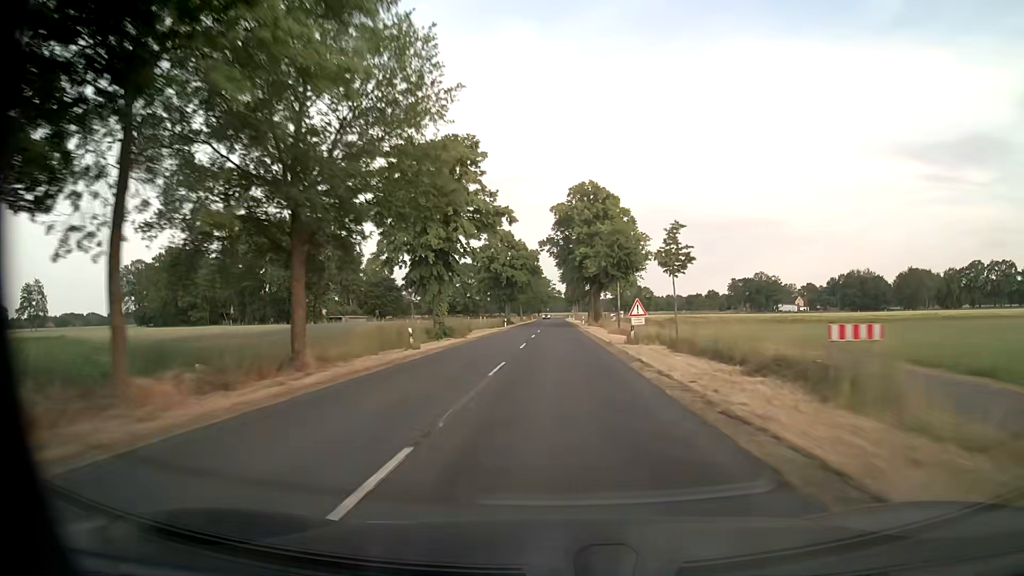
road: secondary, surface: asphalt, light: Day
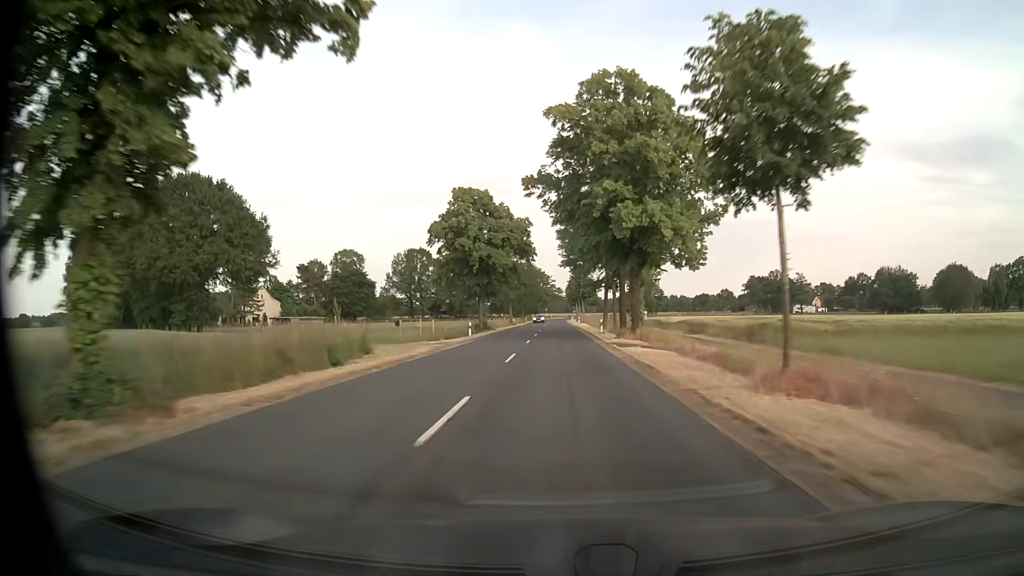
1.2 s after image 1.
(0.0, +31.7) m; 0°
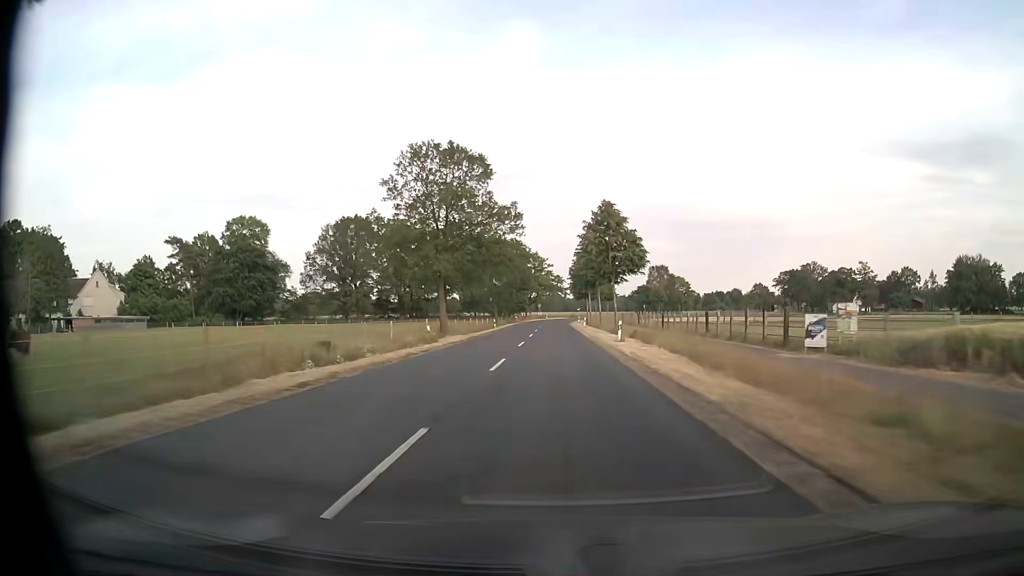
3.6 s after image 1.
(0.0, +63.4) m; 0°
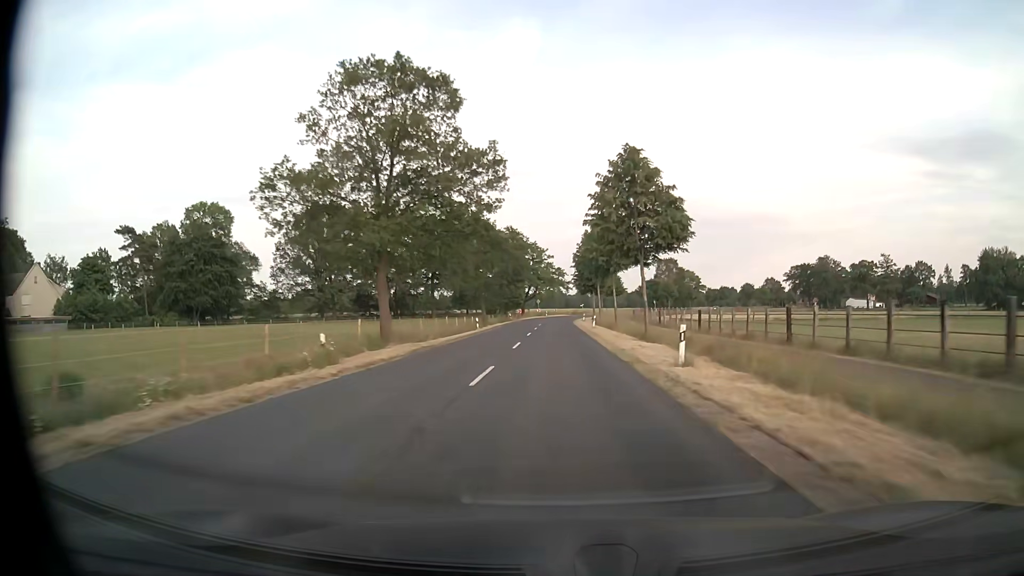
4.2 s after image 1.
(0.0, +15.6) m; 0°
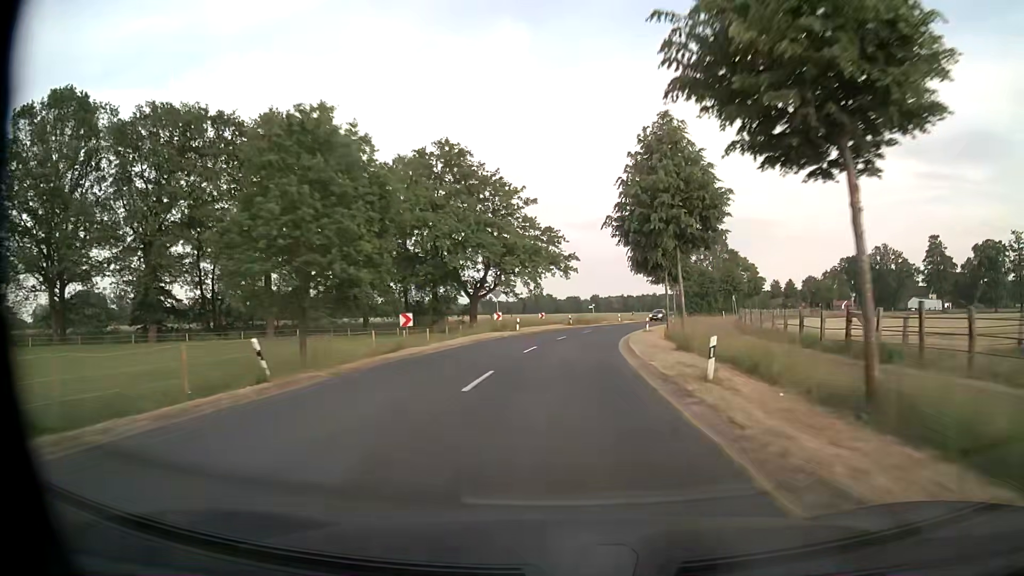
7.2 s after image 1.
(+0.1, +72.0) m; +1°
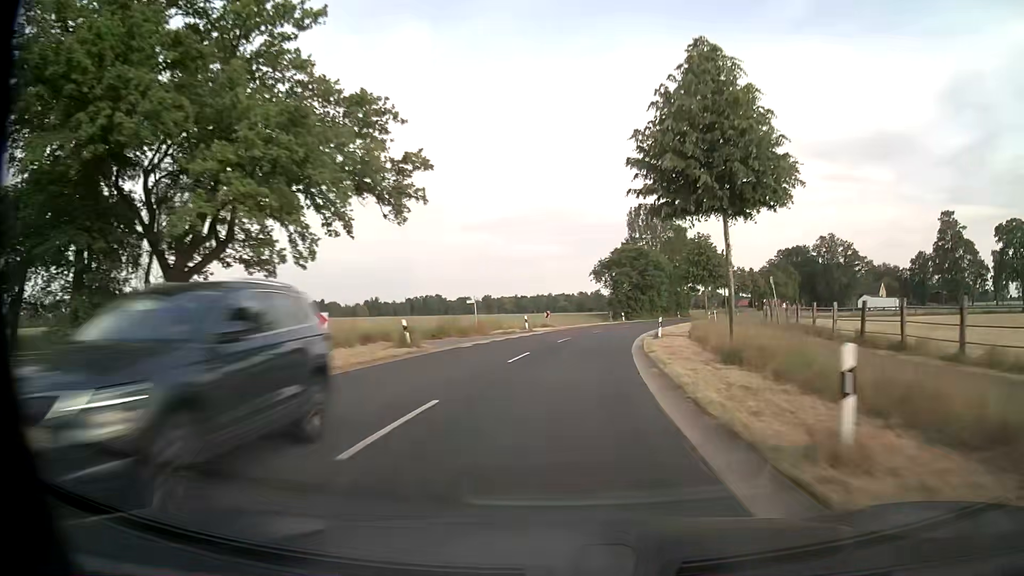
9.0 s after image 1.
(+2.6, +41.4) m; +9°
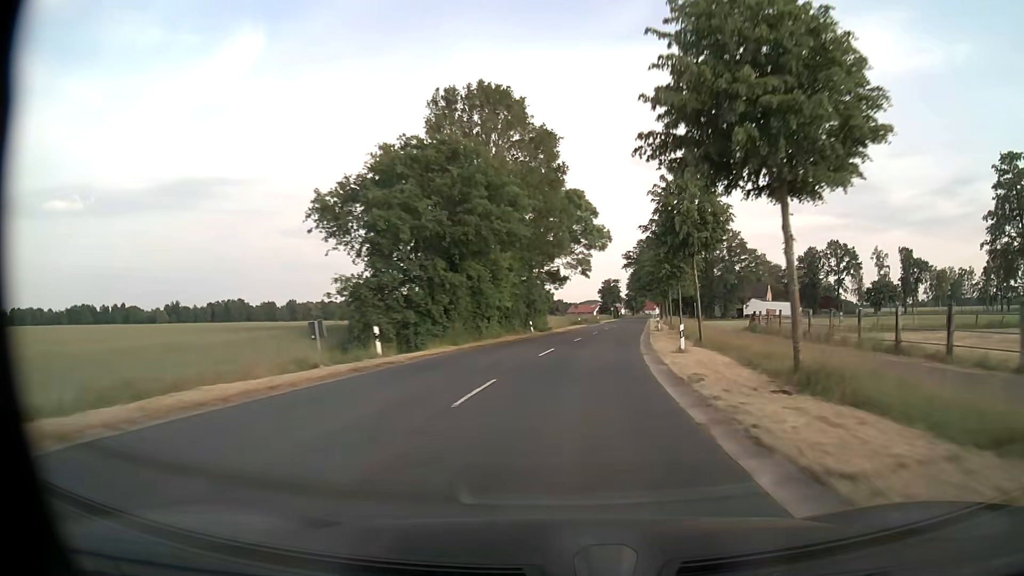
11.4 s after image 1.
(+7.2, +55.1) m; +16°
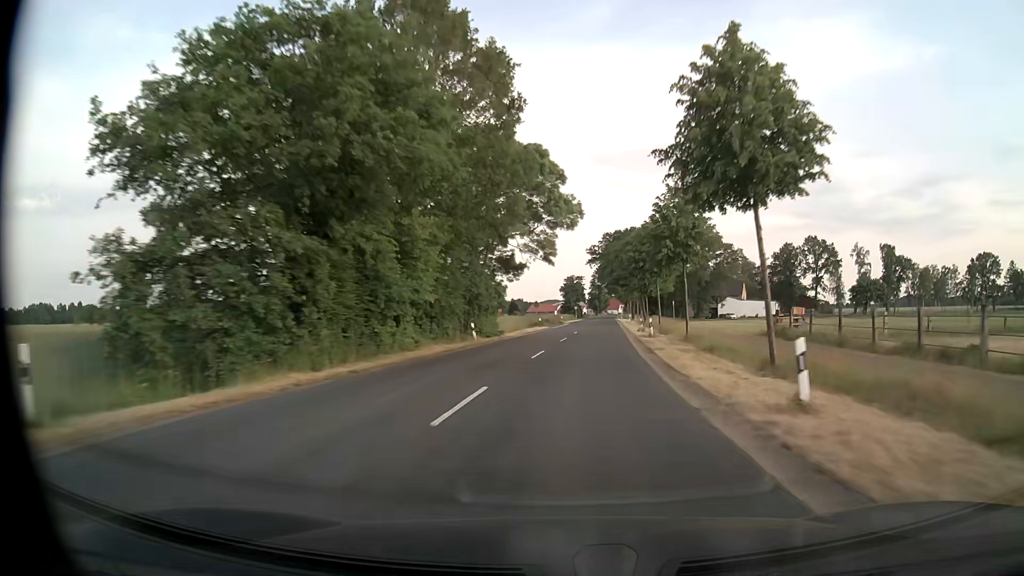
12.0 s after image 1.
(+0.4, +13.9) m; +3°
(0, +10) (+1, +20) (+1, +30) (+2, +40) (+3, +50) (+4, +60) (+5, +70) (+6, +80) (+7, +90) (+8, +100) m
